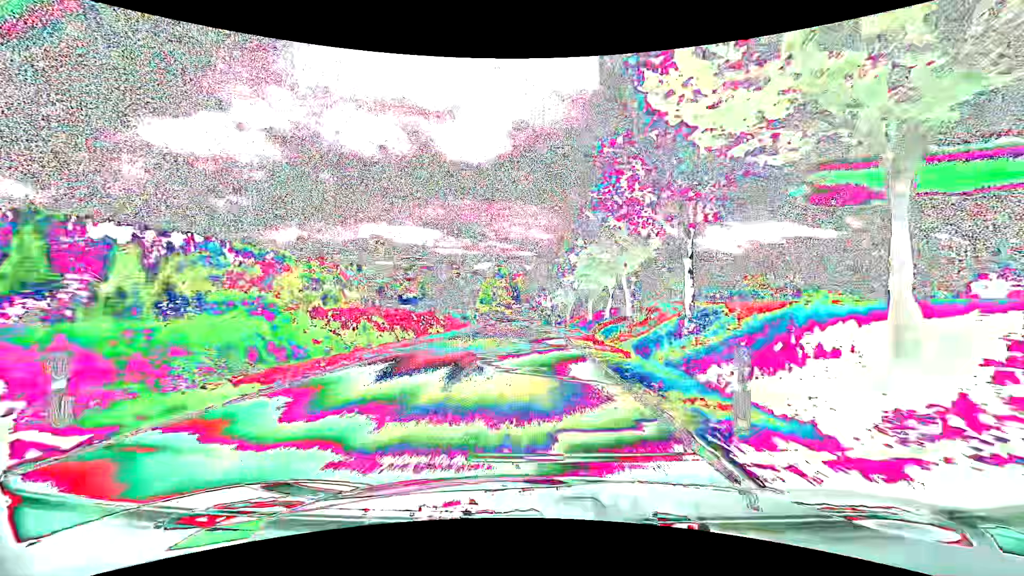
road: tertiary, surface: asphalt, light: Day
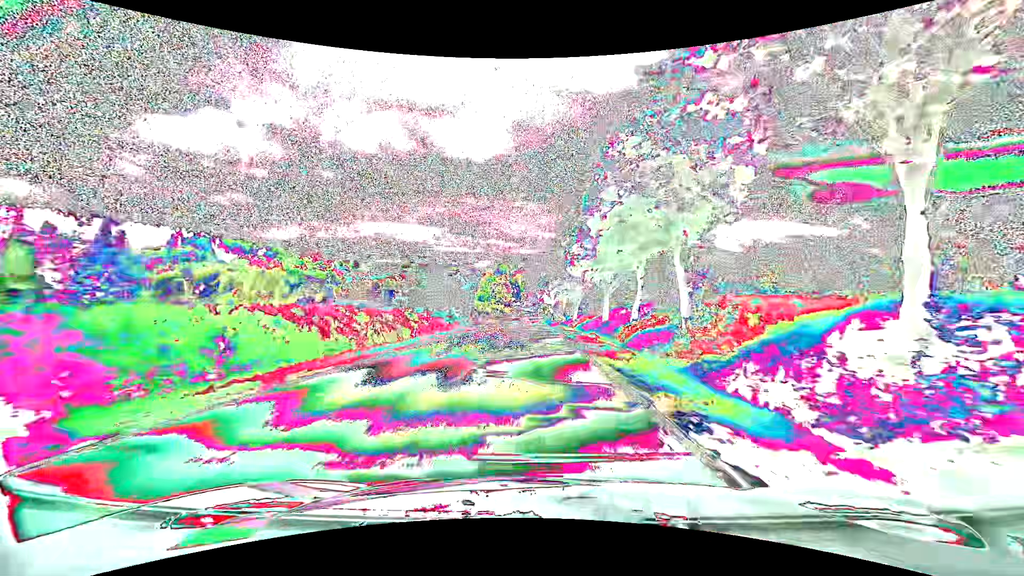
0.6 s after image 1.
(0.0, +12.0) m; 0°
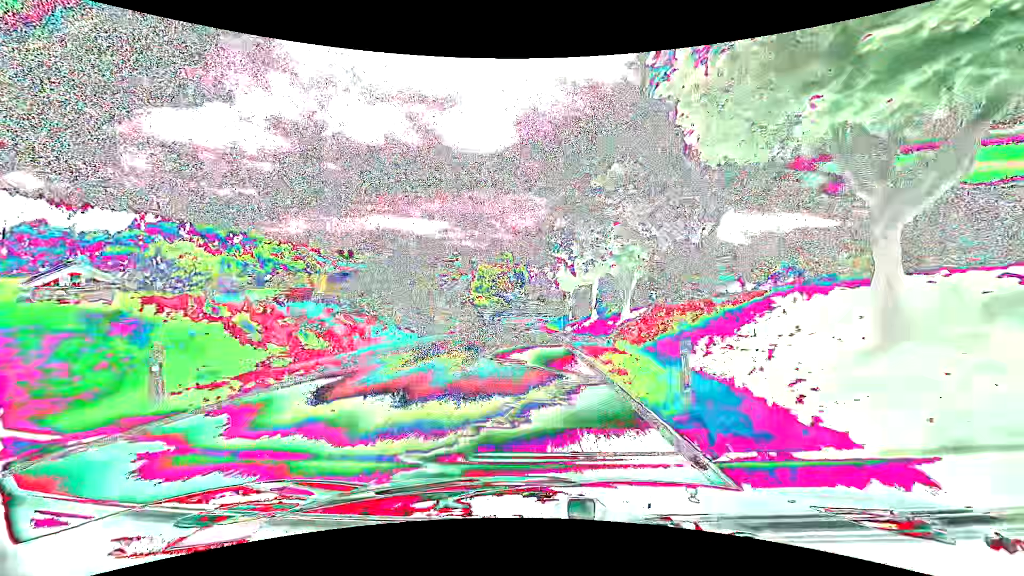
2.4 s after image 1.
(-0.3, +34.8) m; -1°
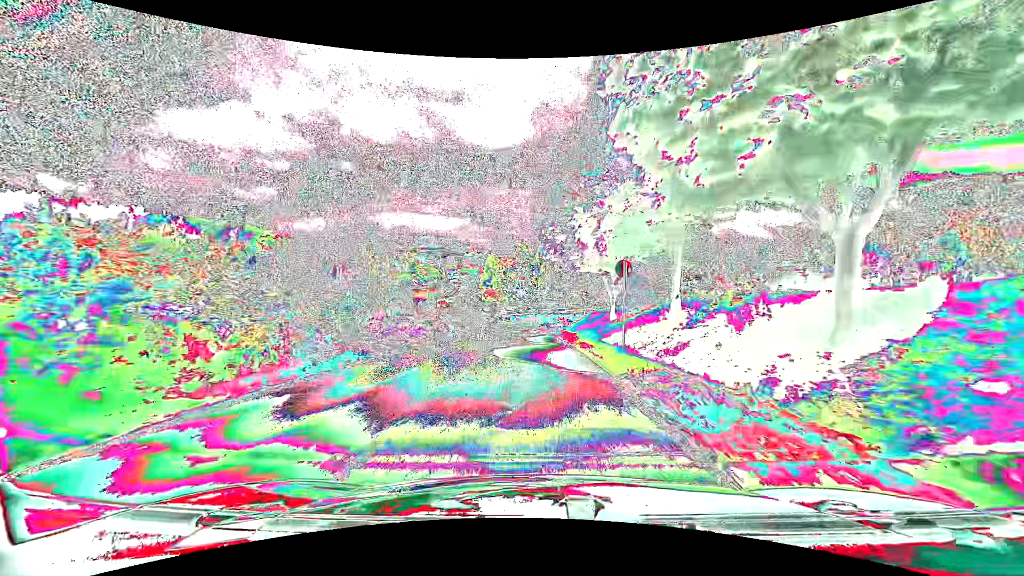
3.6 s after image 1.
(-0.3, +22.3) m; -2°
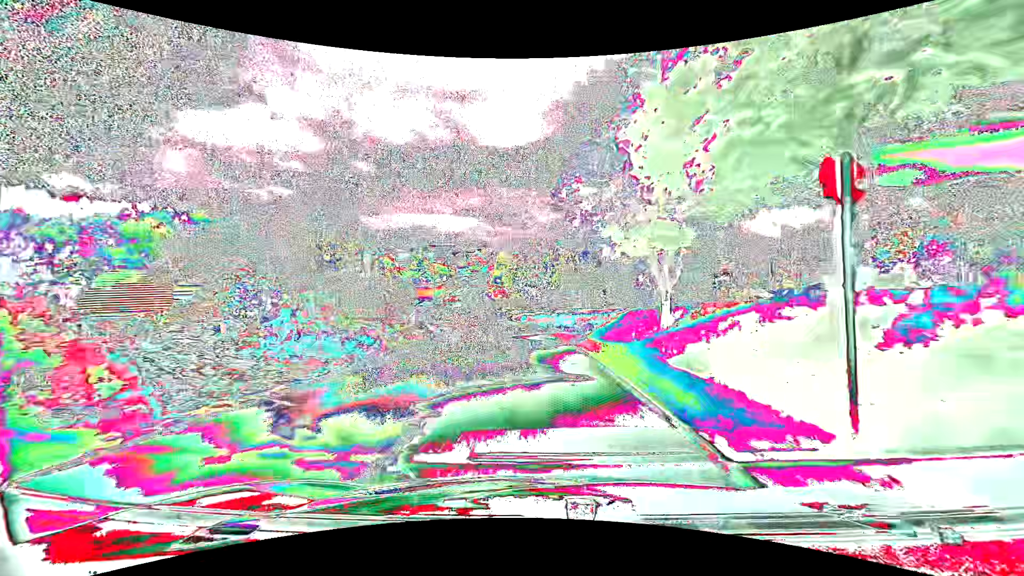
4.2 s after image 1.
(-0.2, +11.1) m; -2°
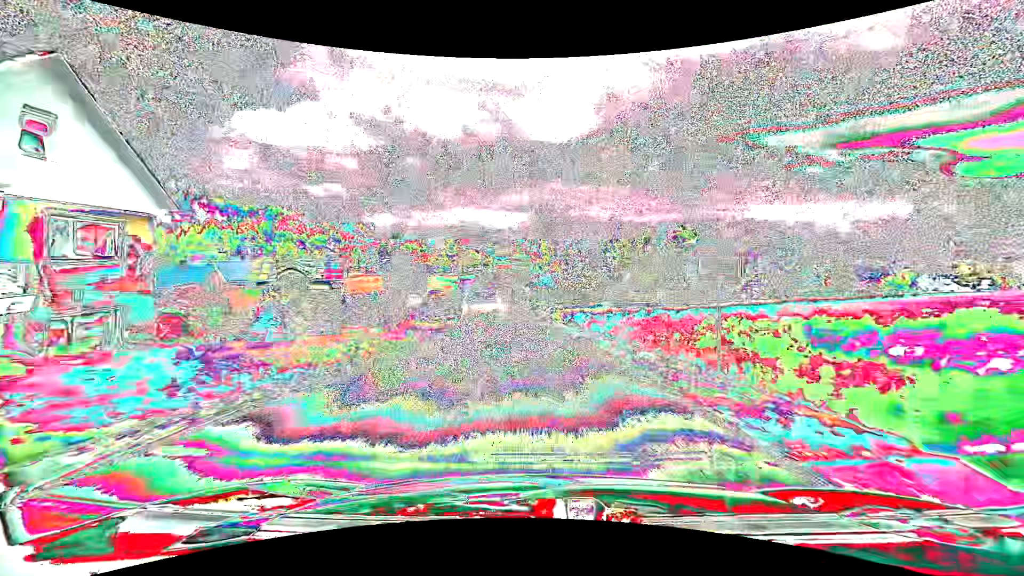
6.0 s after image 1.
(-1.5, +33.5) m; -5°
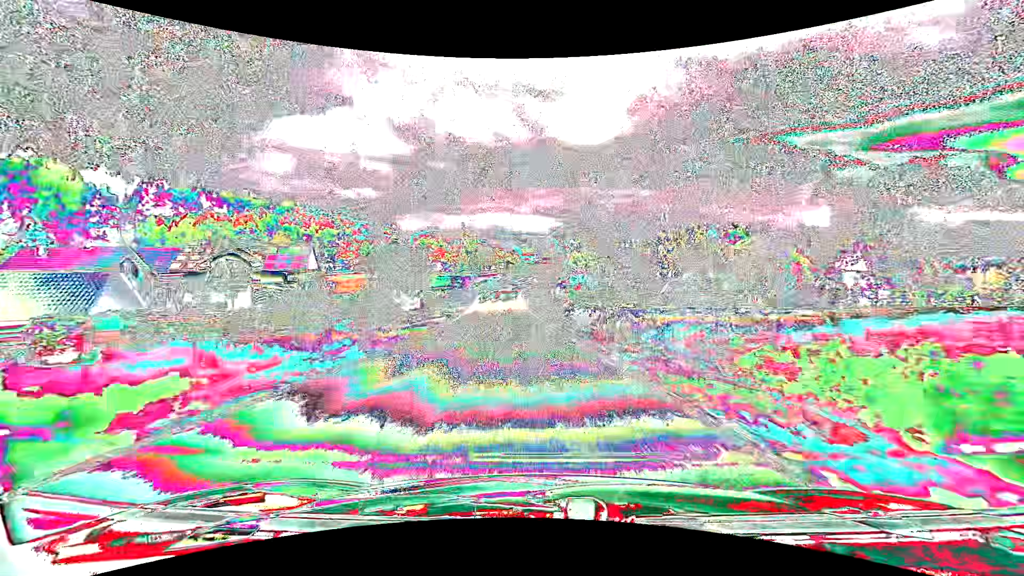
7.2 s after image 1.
(-0.9, +22.5) m; -4°
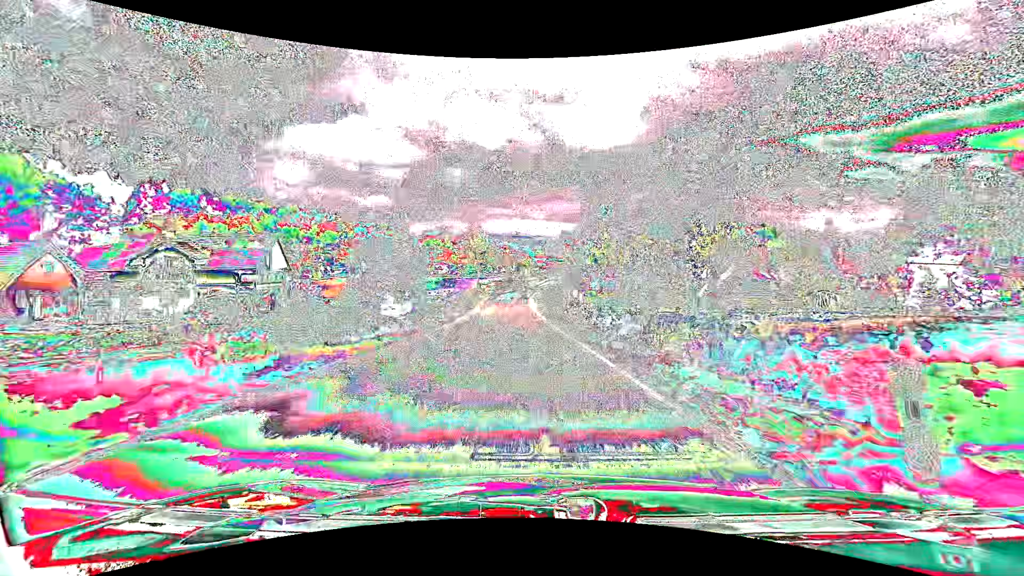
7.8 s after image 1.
(-0.2, +11.3) m; -2°
(0, +10) (-1, +20) (-1, +30) (-2, +40) (-3, +50) (-3, +60) (-4, +70) (-3, +80) (-3, +90) (-2, +100) m
